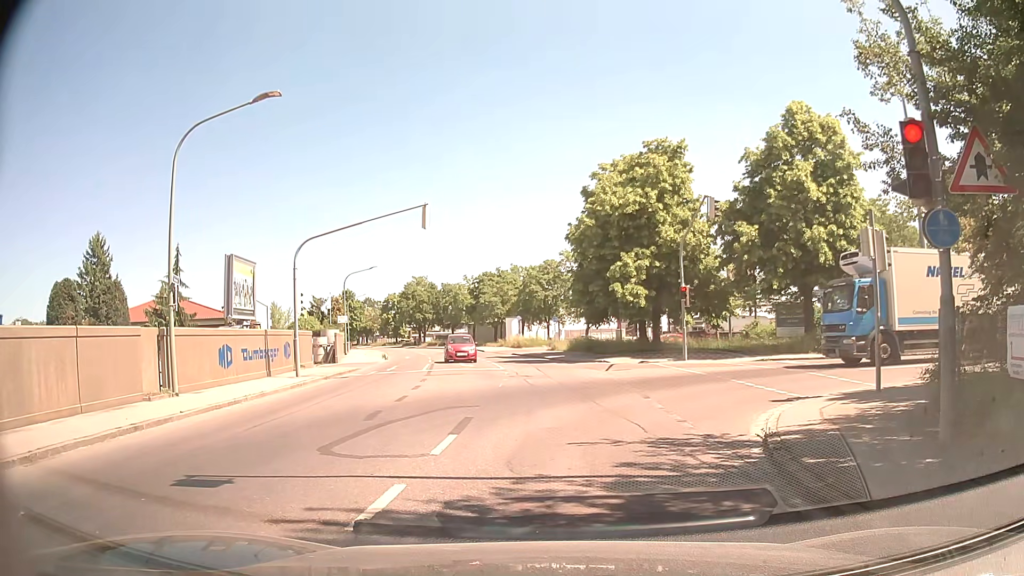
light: Day
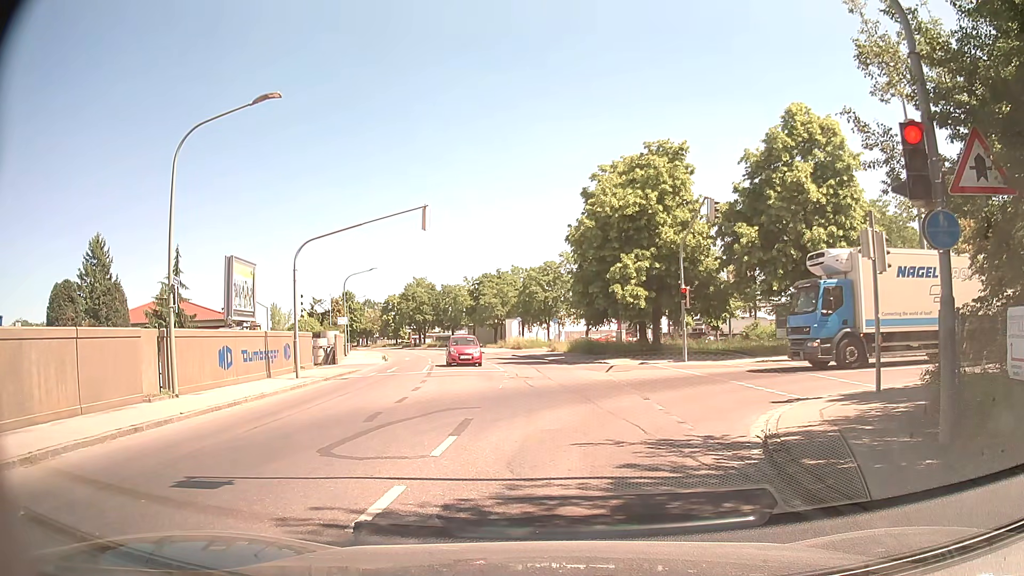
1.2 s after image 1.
(0.0, 0.0) m; 0°
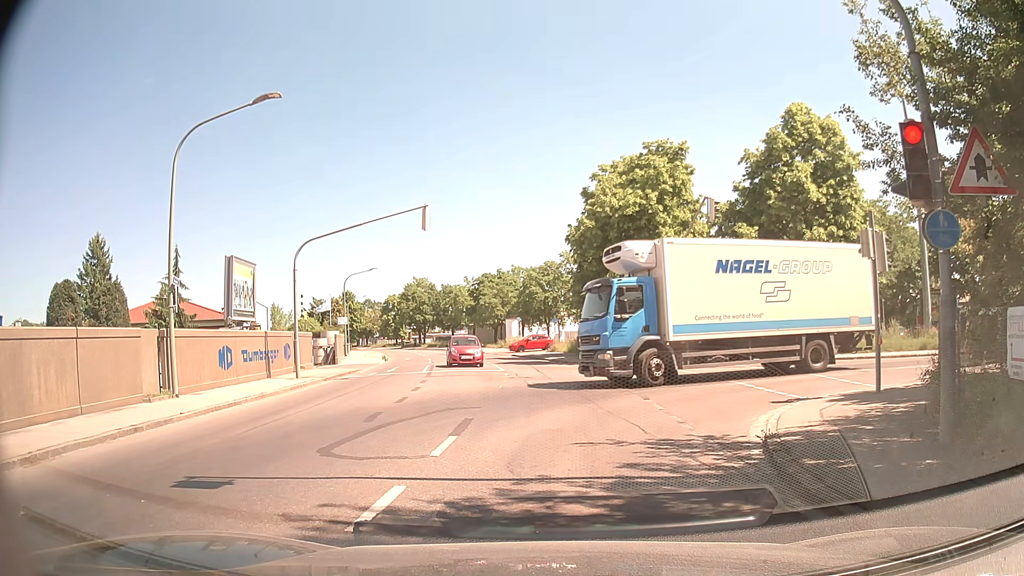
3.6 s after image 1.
(0.0, 0.0) m; 0°
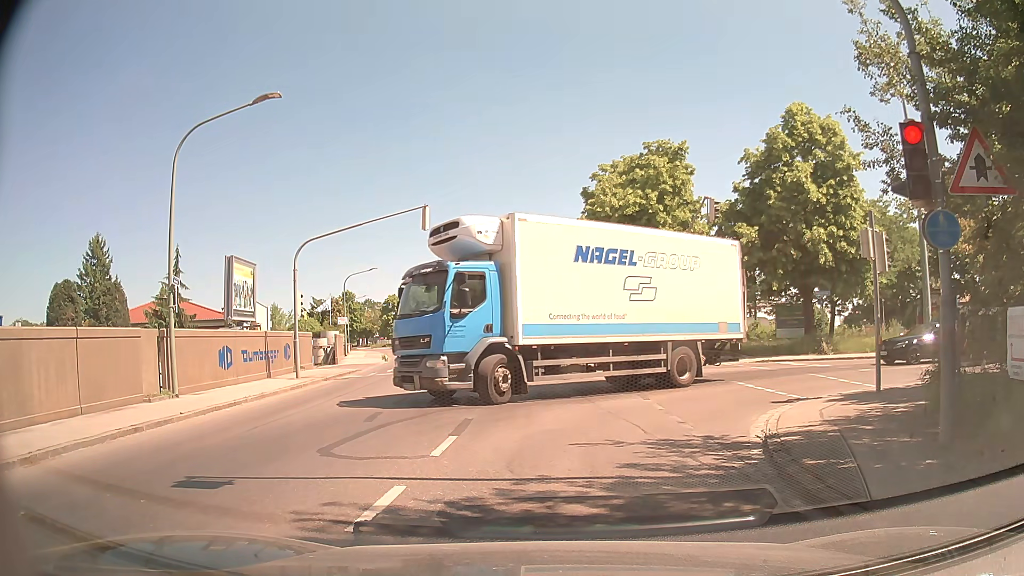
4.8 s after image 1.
(0.0, 0.0) m; 0°
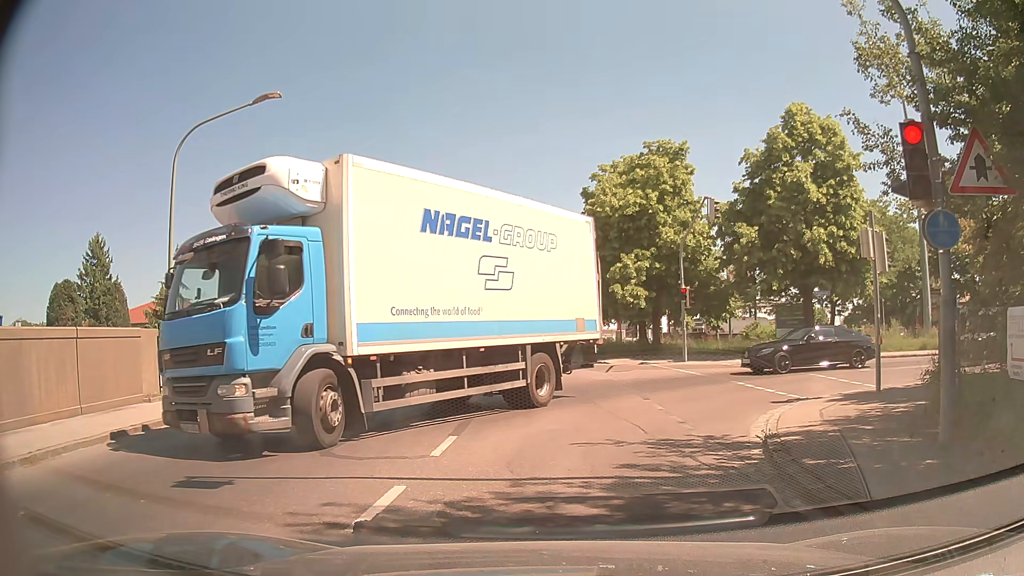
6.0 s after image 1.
(0.0, 0.0) m; 0°
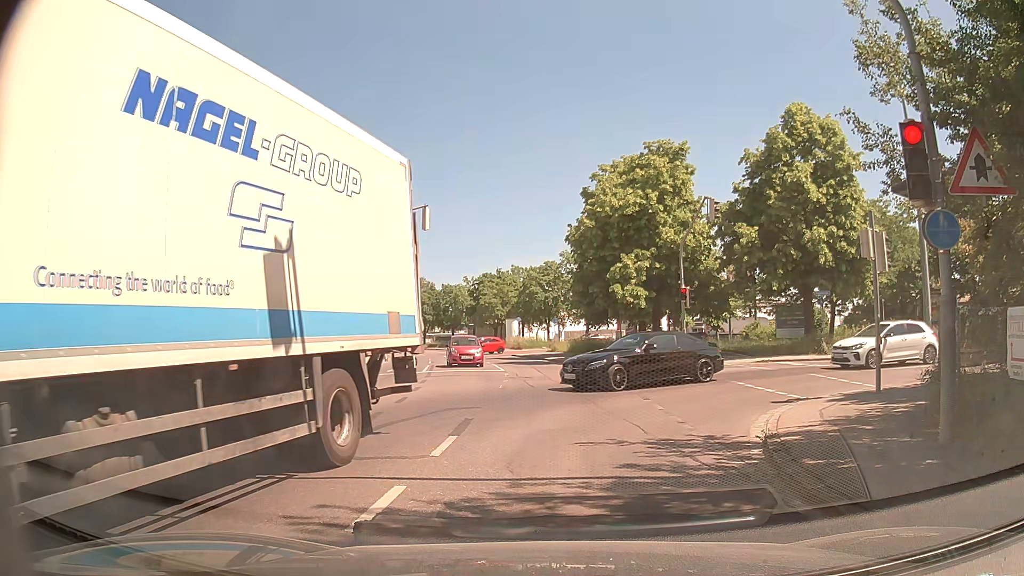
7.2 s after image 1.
(0.0, 0.0) m; 0°
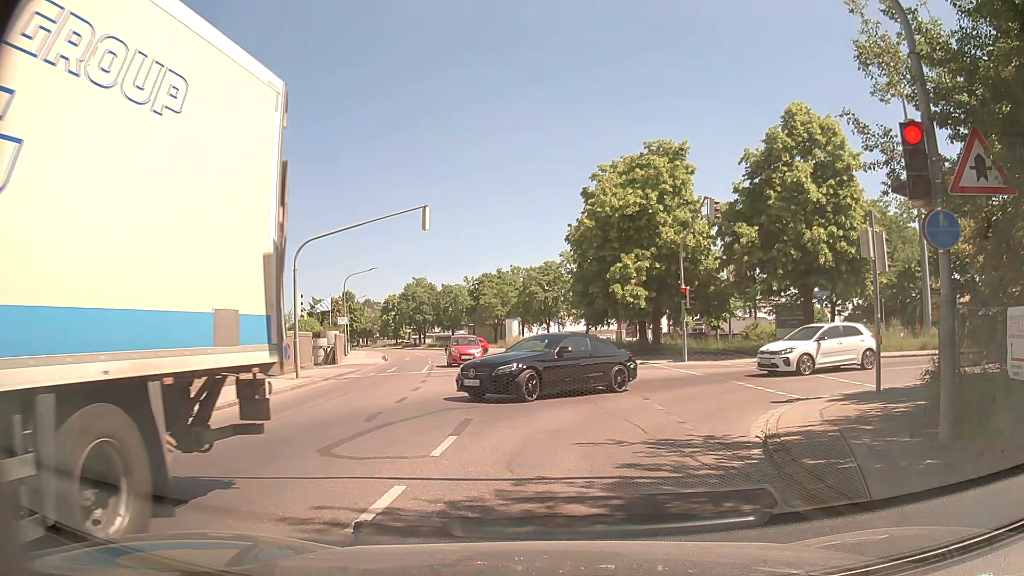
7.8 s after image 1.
(0.0, 0.0) m; 0°
